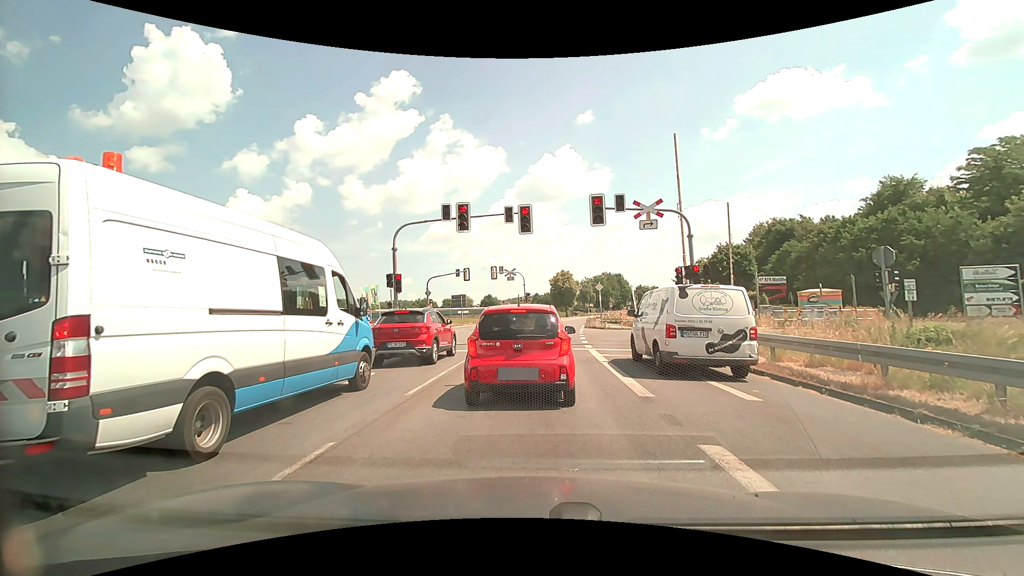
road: primary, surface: asphalt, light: Day
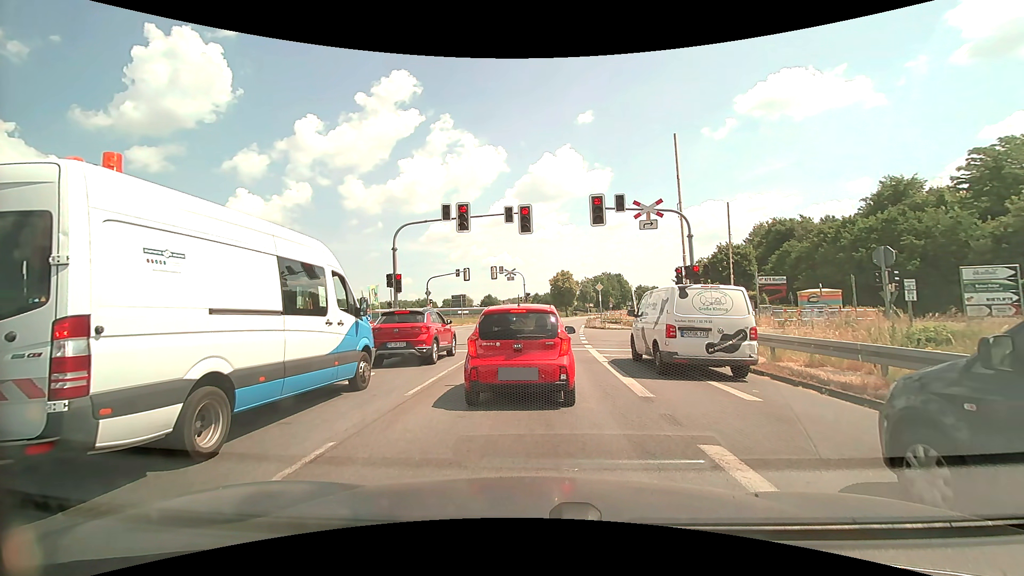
(0.0, 0.0) m; 0°
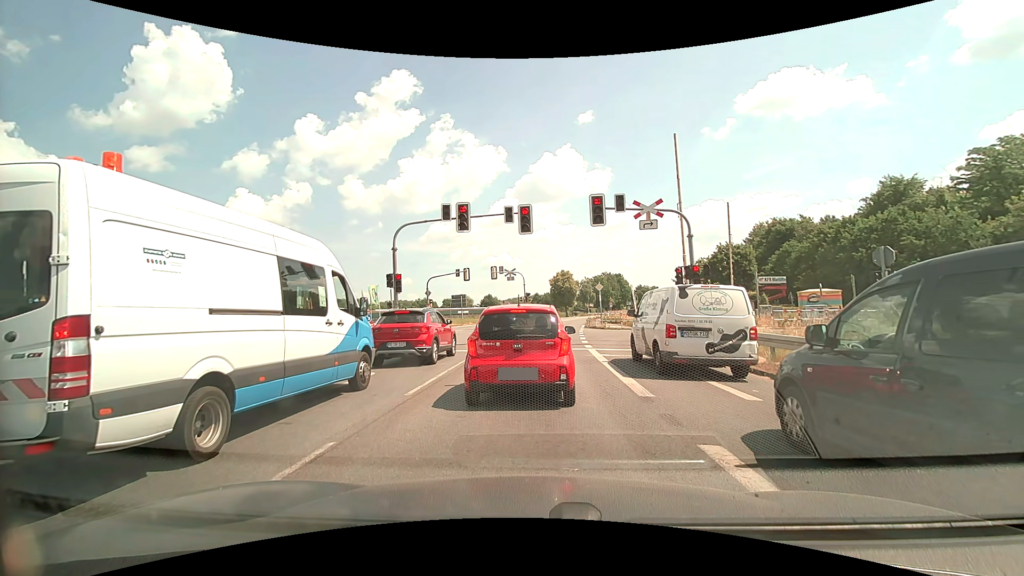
(0.0, 0.0) m; 0°
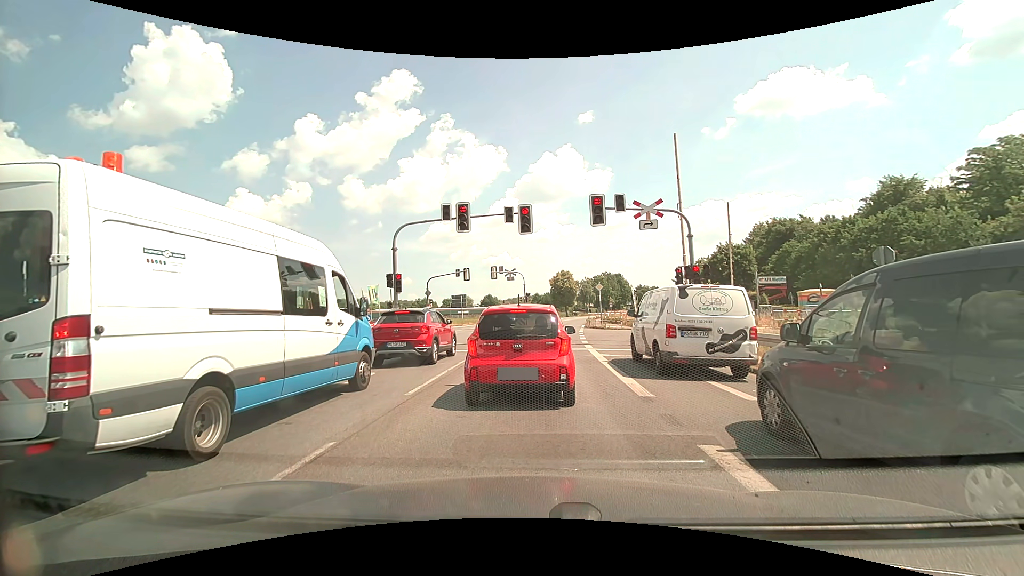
(0.0, 0.0) m; 0°
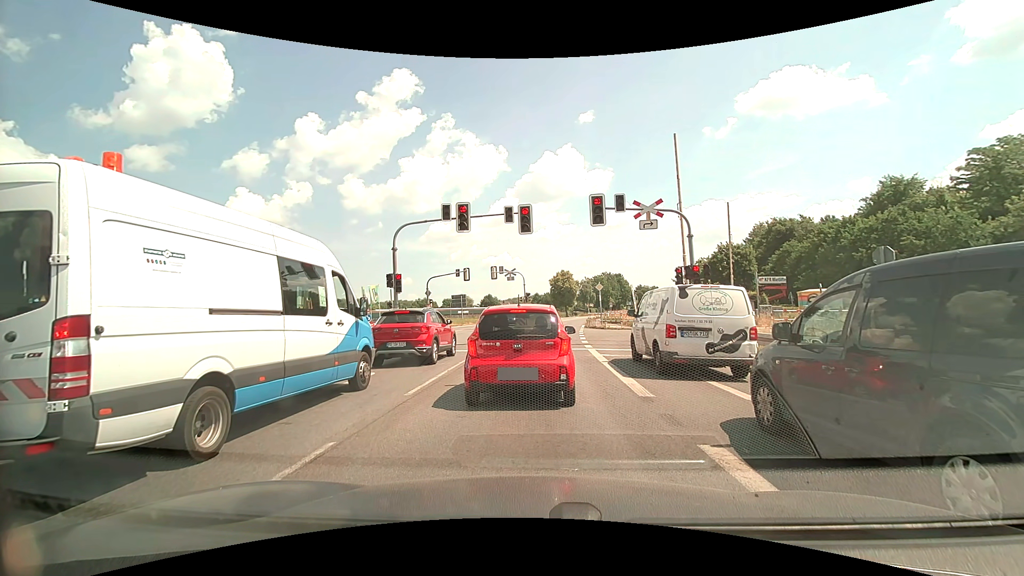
(0.0, 0.0) m; 0°
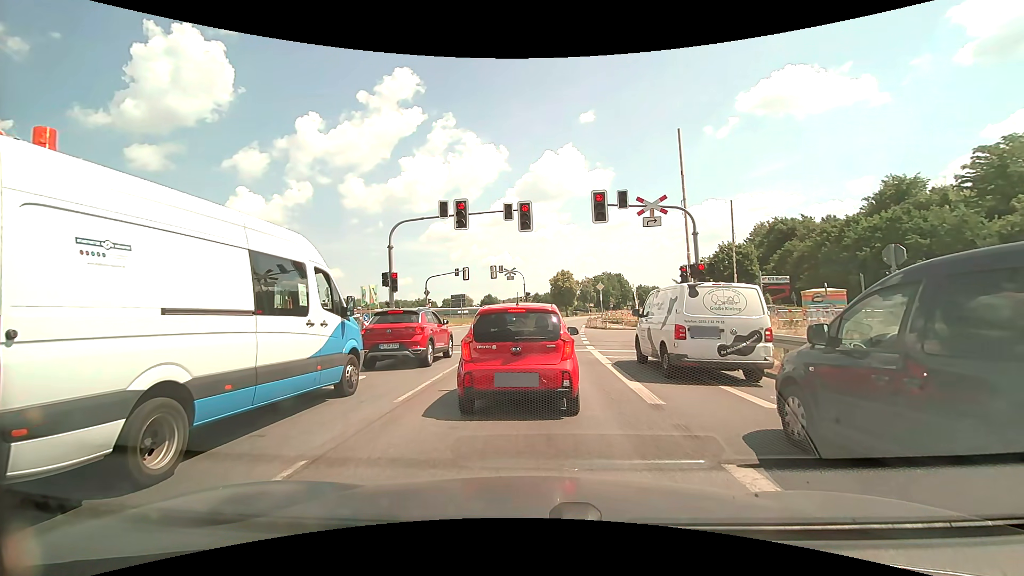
(0.0, +0.6) m; 0°
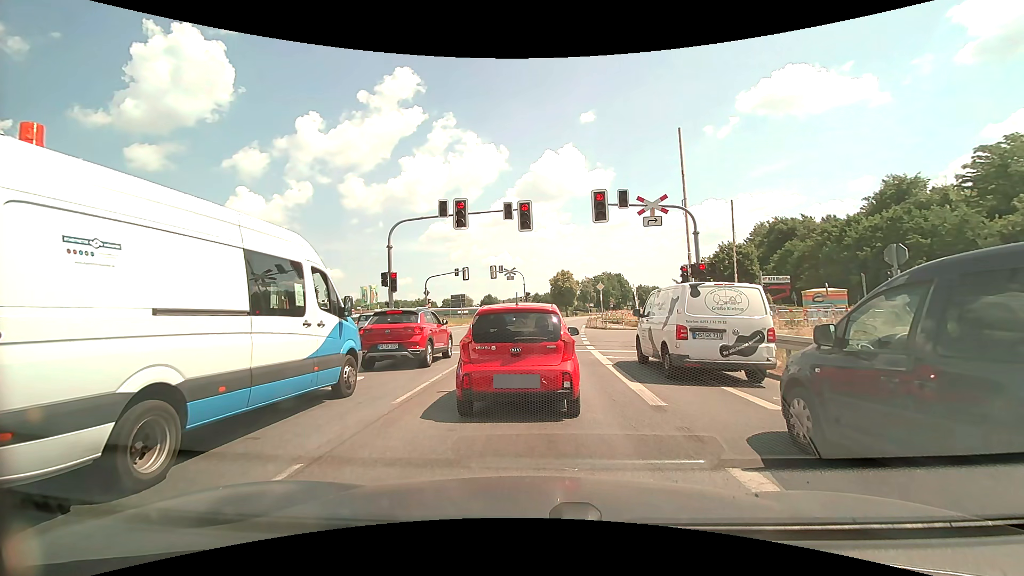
(0.0, +0.2) m; 0°
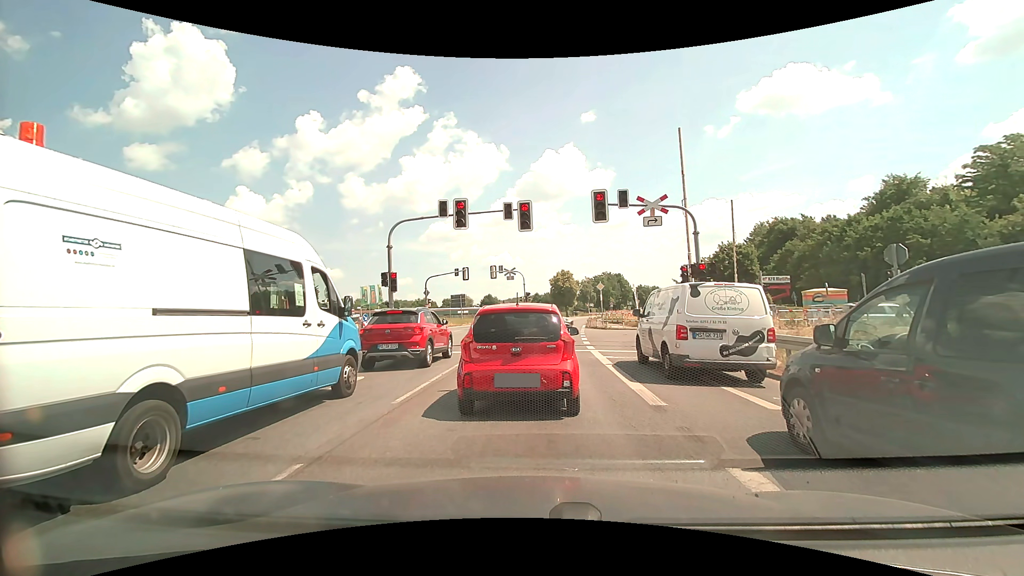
(0.0, 0.0) m; 0°
